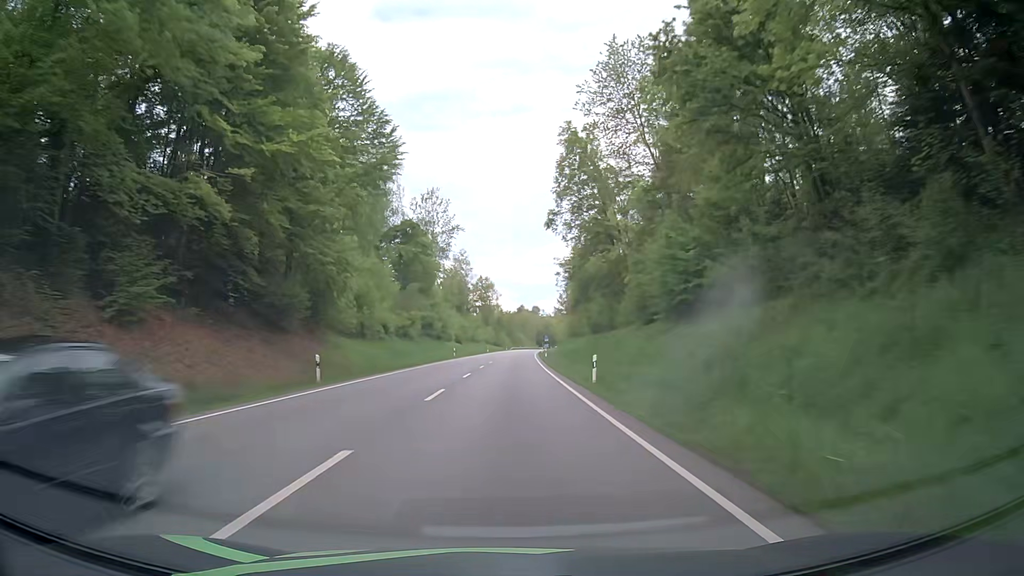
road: primary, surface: asphalt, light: Day
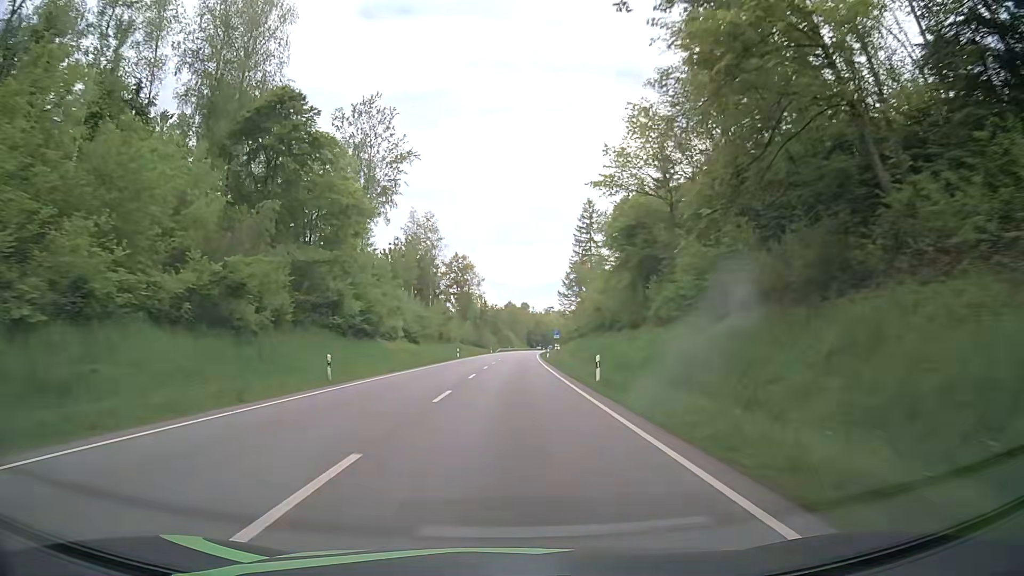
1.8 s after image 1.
(+0.5, +48.2) m; +1°
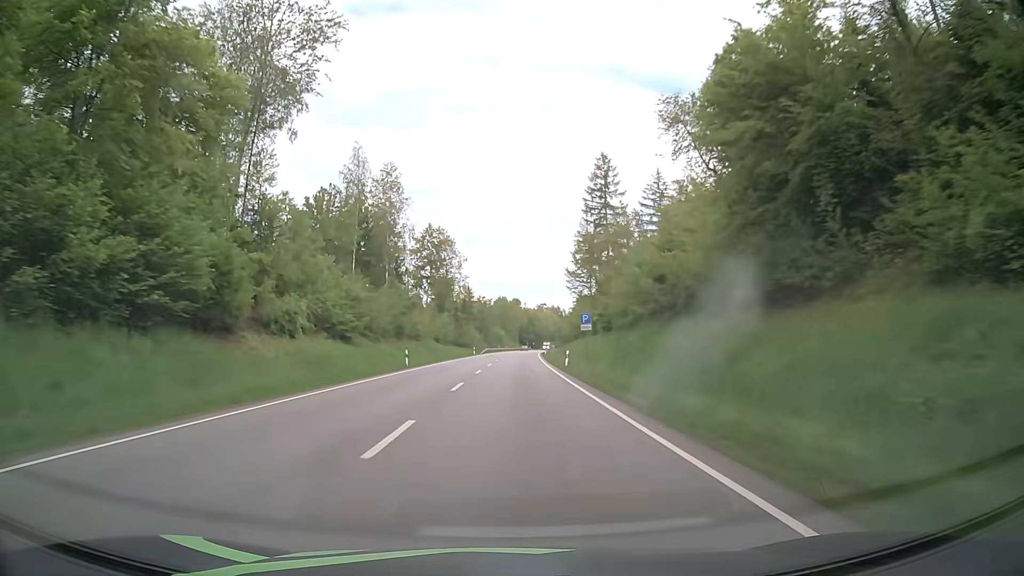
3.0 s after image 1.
(+0.1, +32.1) m; +1°
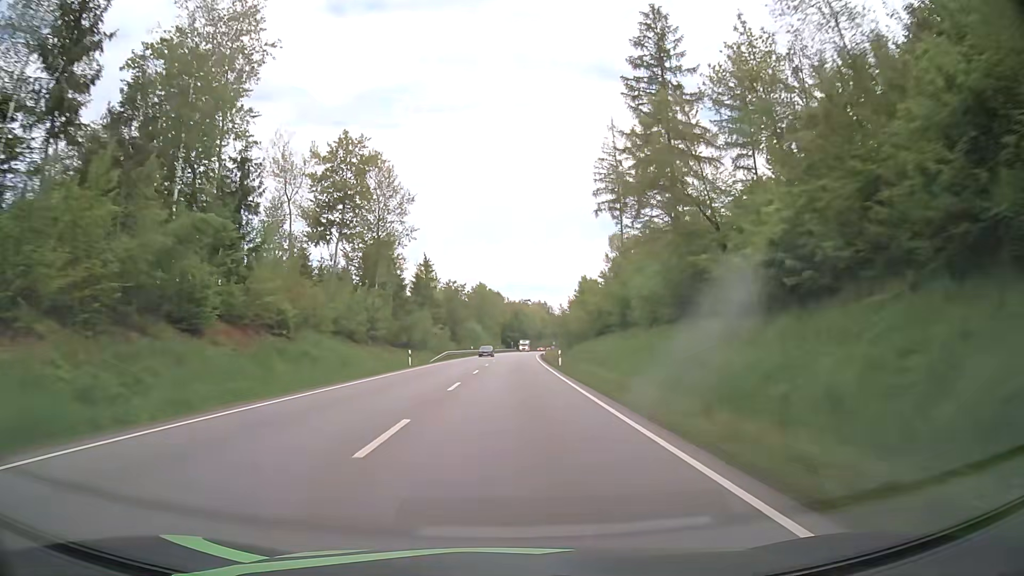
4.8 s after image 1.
(+0.6, +47.9) m; +2°
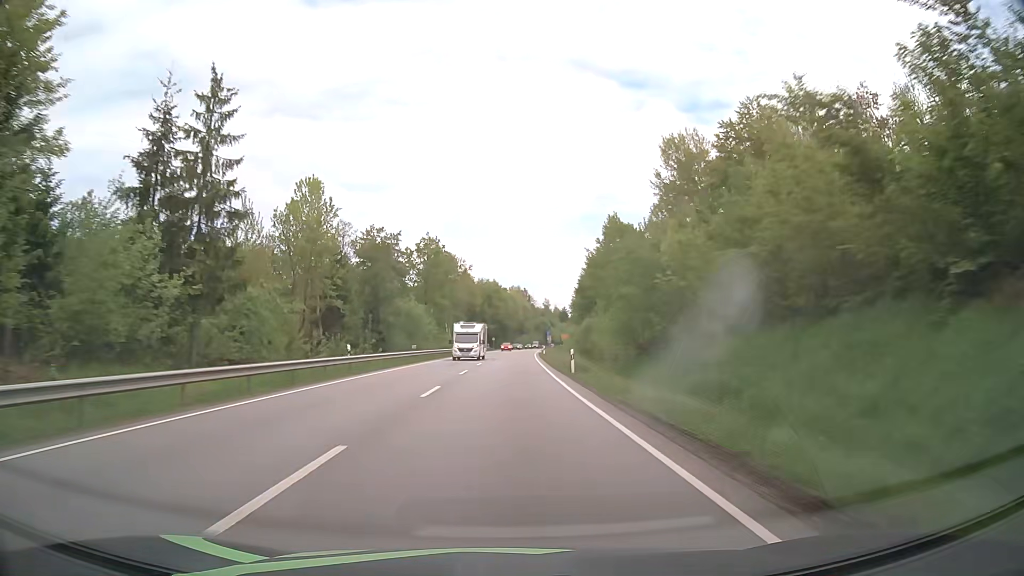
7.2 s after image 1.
(+1.1, +63.1) m; +3°
(0, +10) (0, +20) (0, +30) (0, +40) (0, +50) (0, +60) (0, +70) (0, +80) (+1, +90) (+1, +100) m
